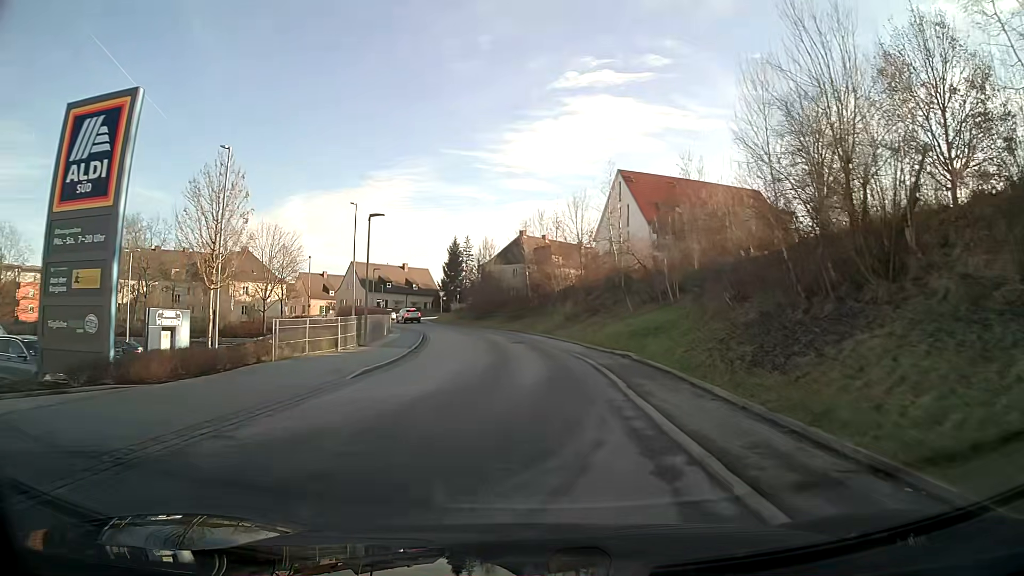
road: residential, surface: asphalt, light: Day
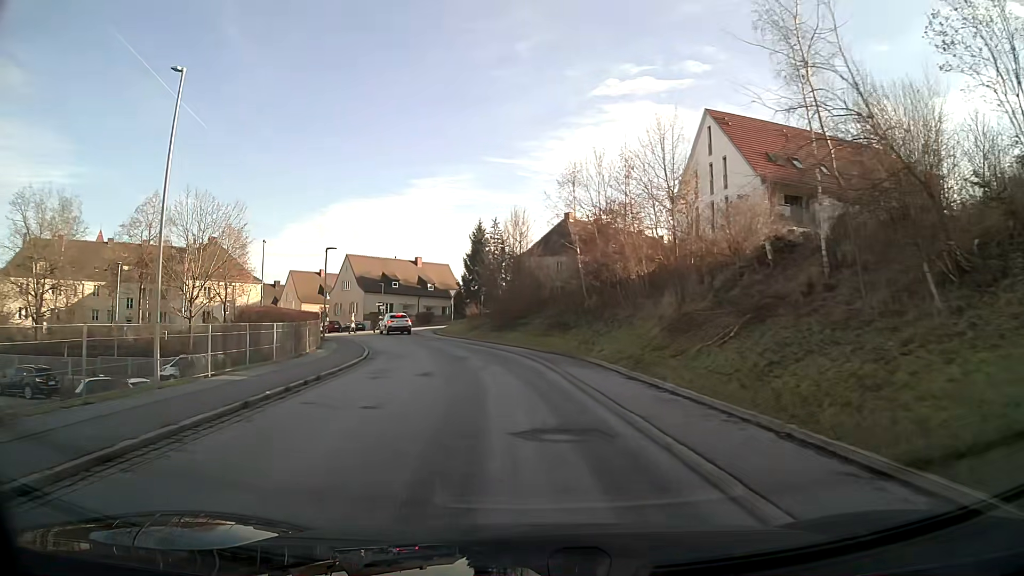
(-0.7, +24.2) m; -5°
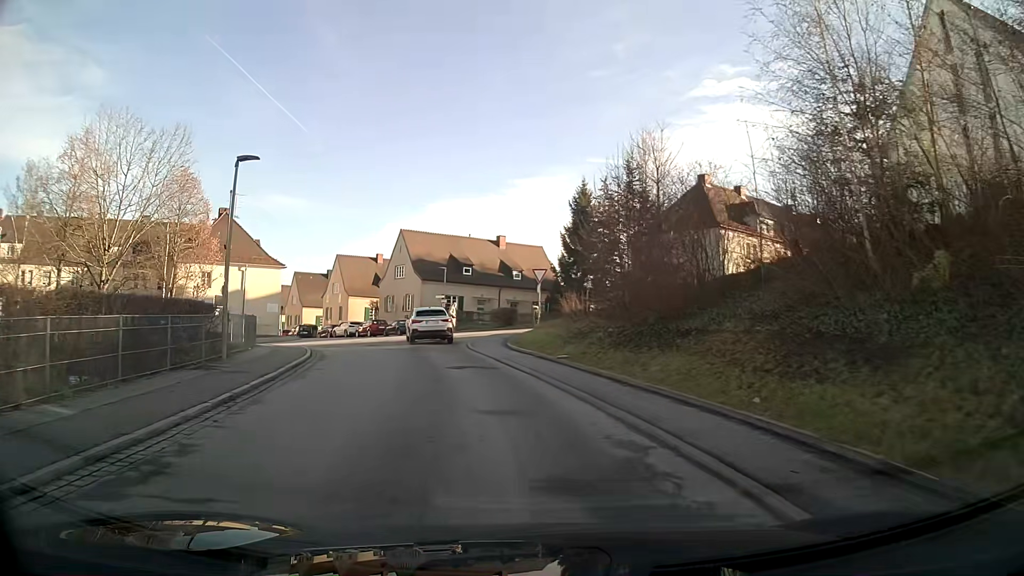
(-1.6, +21.8) m; -9°
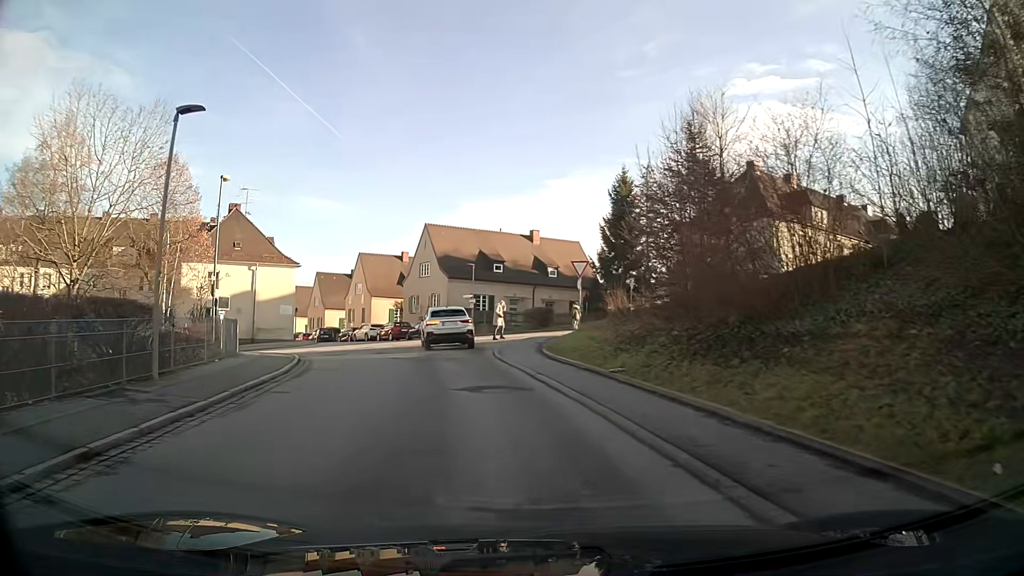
(-0.1, +4.7) m; -3°
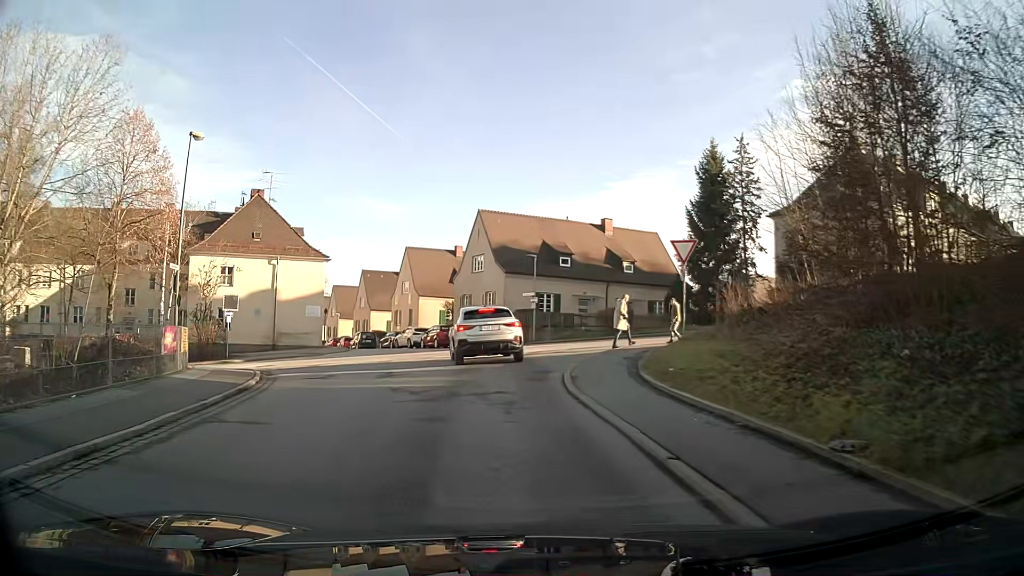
(-0.4, +8.2) m; -5°
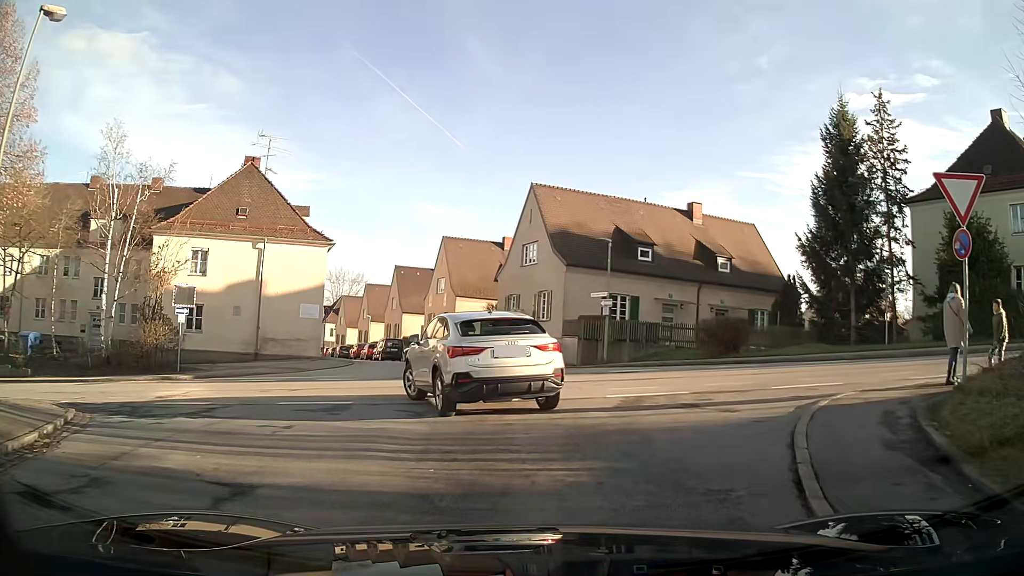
(-0.5, +11.0) m; -4°
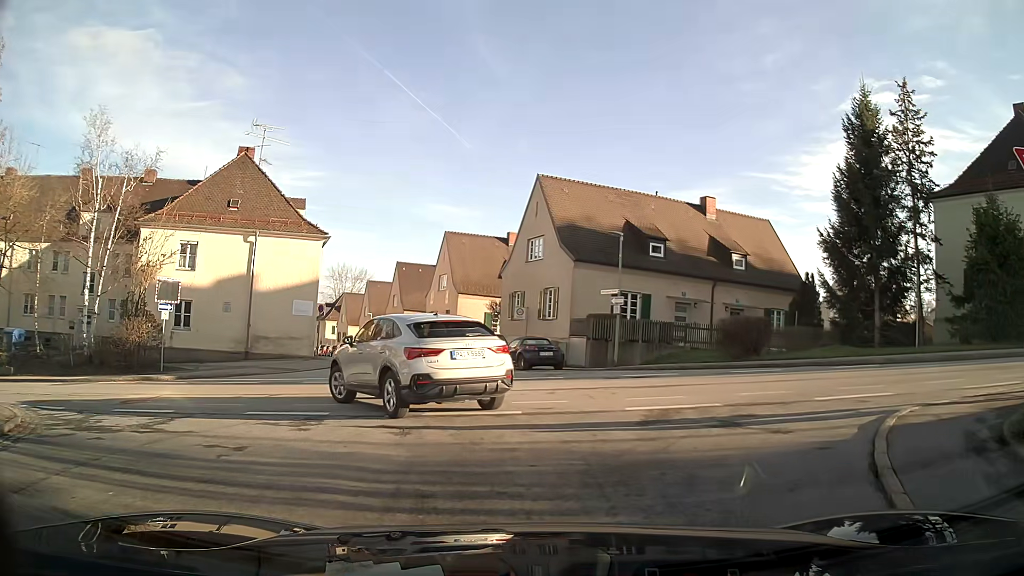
(0.0, +1.8) m; 0°
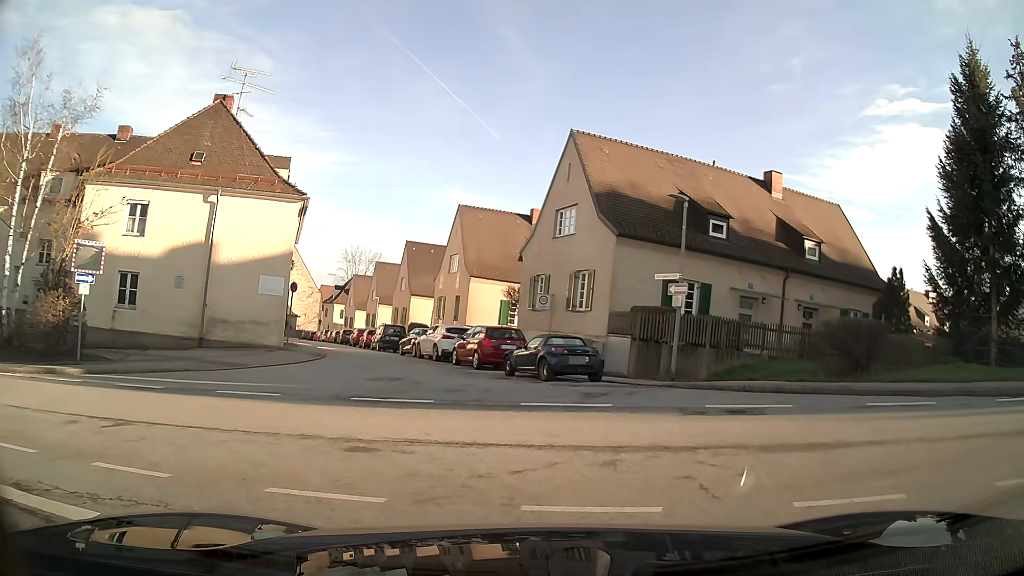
(-0.1, +6.6) m; -2°
(-4, +9) (-13, +12) (-23, +14) (-33, +15) (-43, +17) (-53, +18) (-63, +20) (-72, +22) (-80, +27) (-83, +37) m
